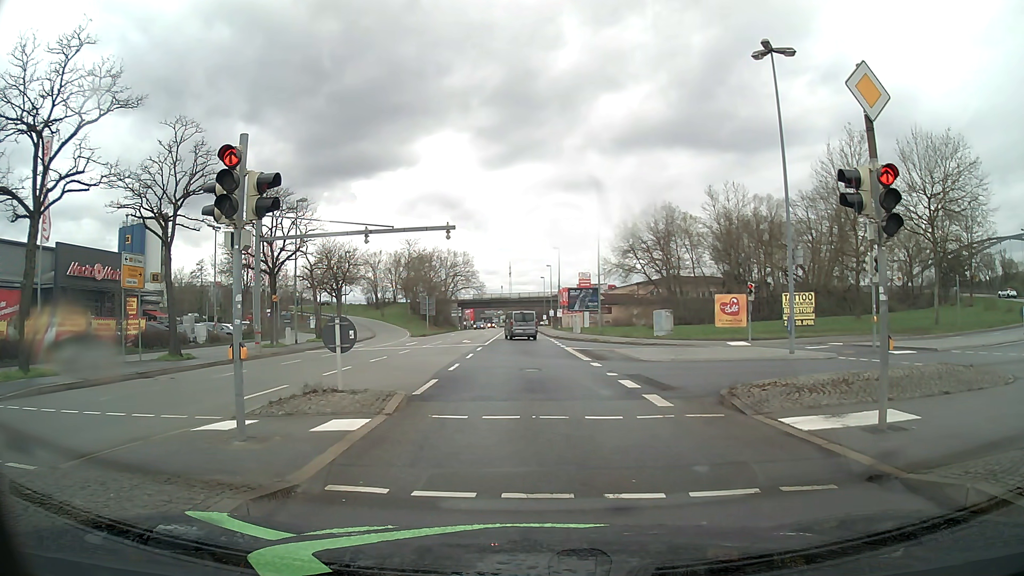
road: primary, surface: asphalt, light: Day
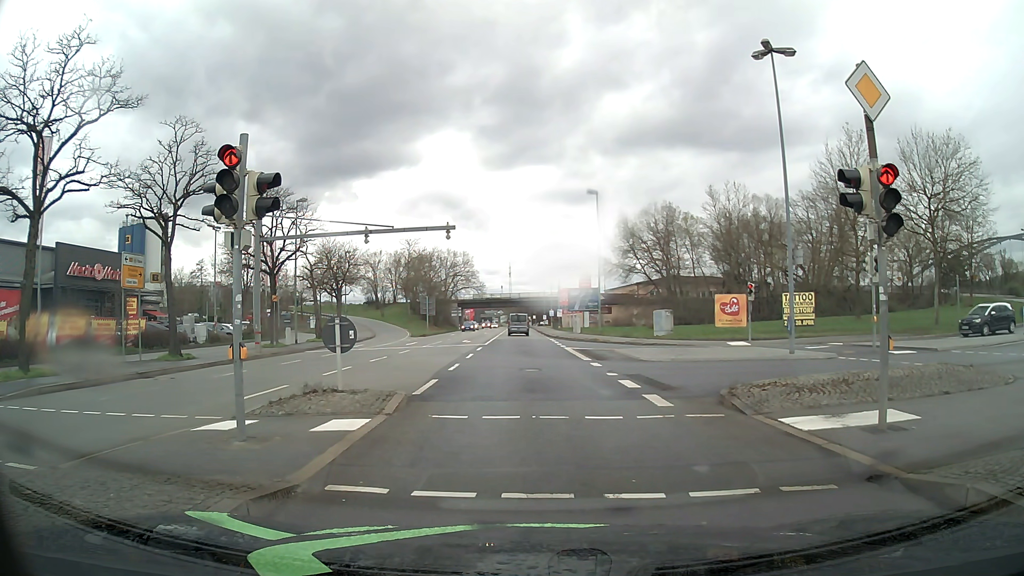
(0.0, 0.0) m; 0°
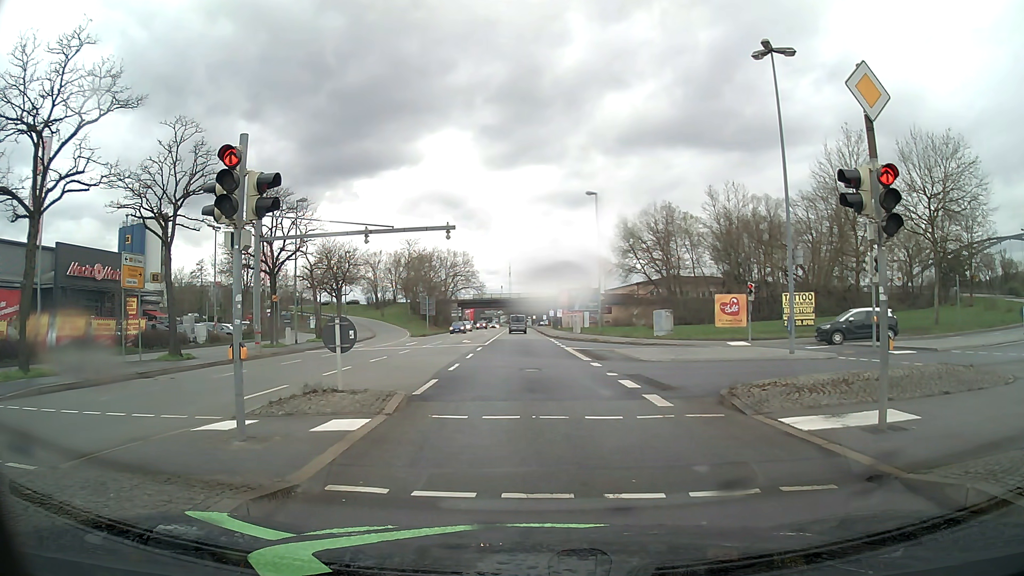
(0.0, 0.0) m; 0°
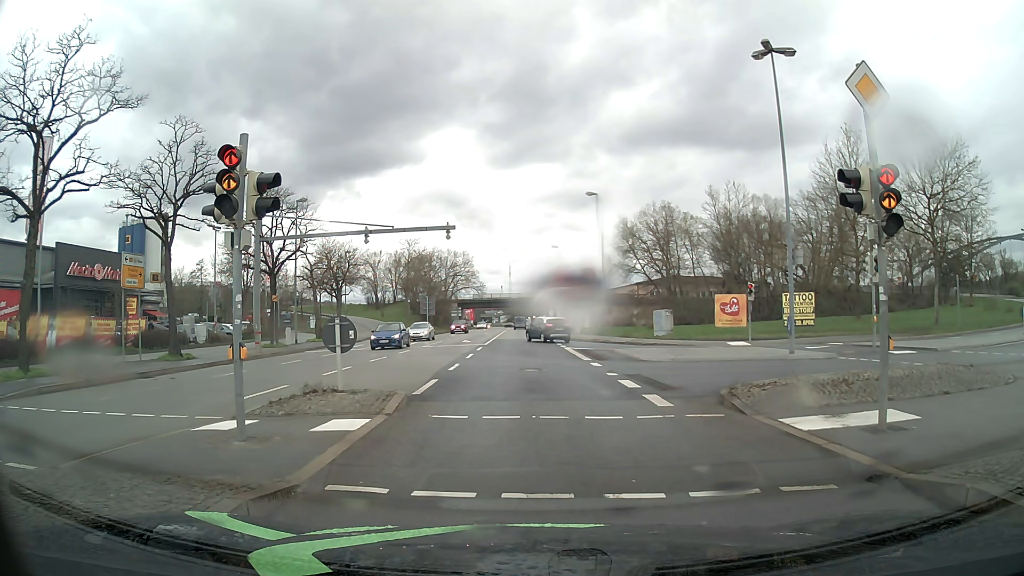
(0.0, 0.0) m; 0°
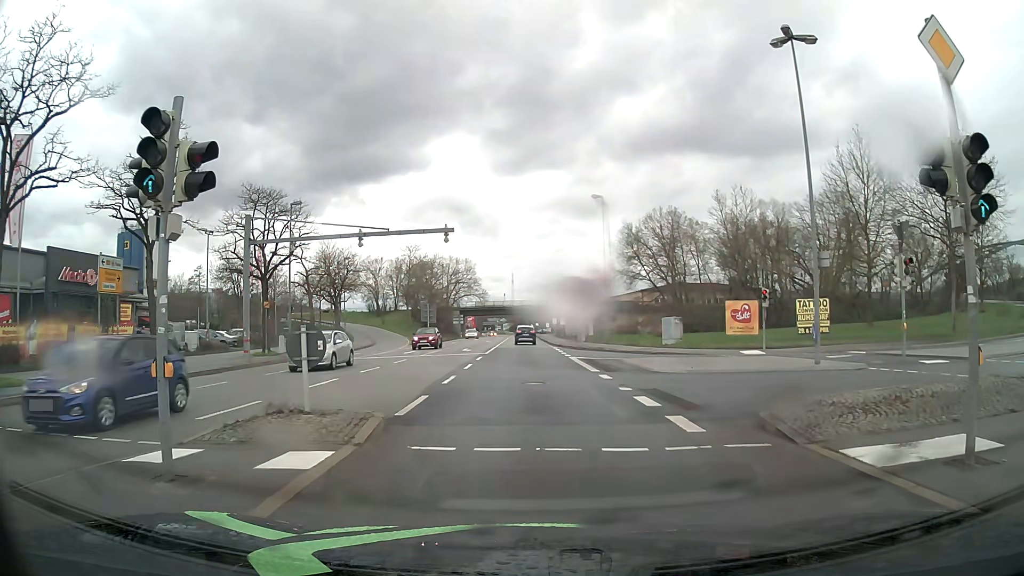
(0.0, +2.1) m; 0°
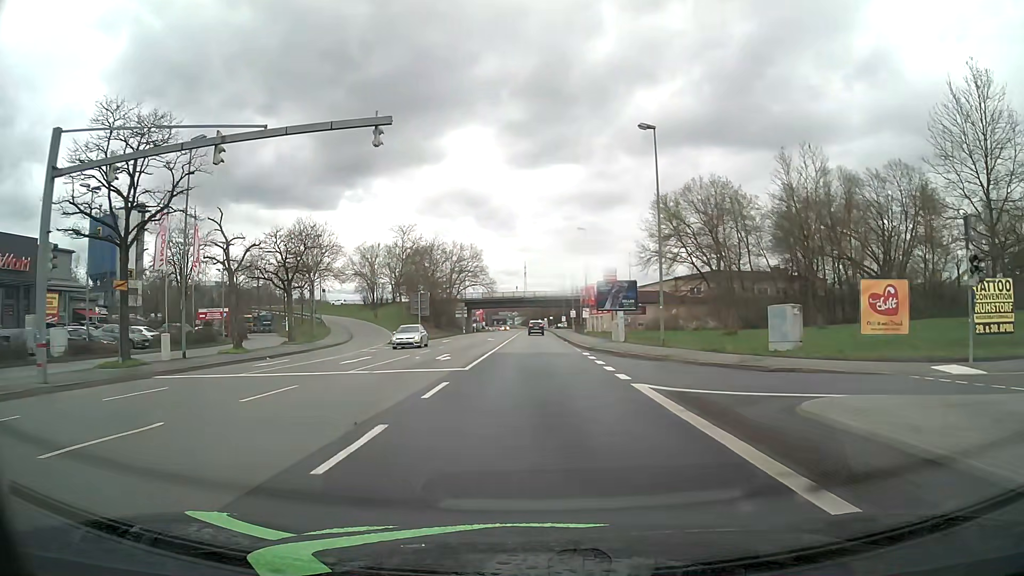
(-0.1, +17.2) m; -1°
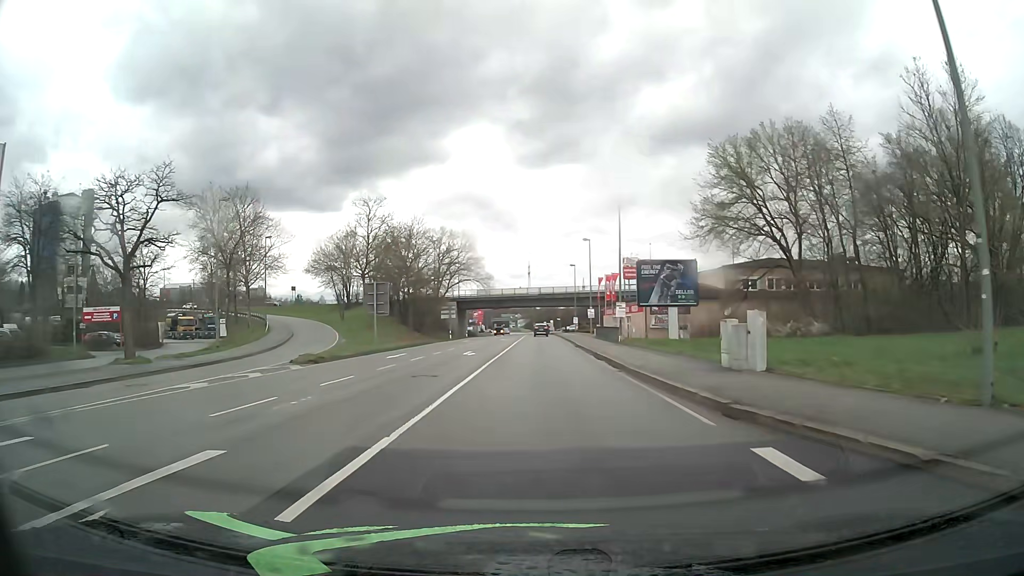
(+0.1, +22.9) m; 0°
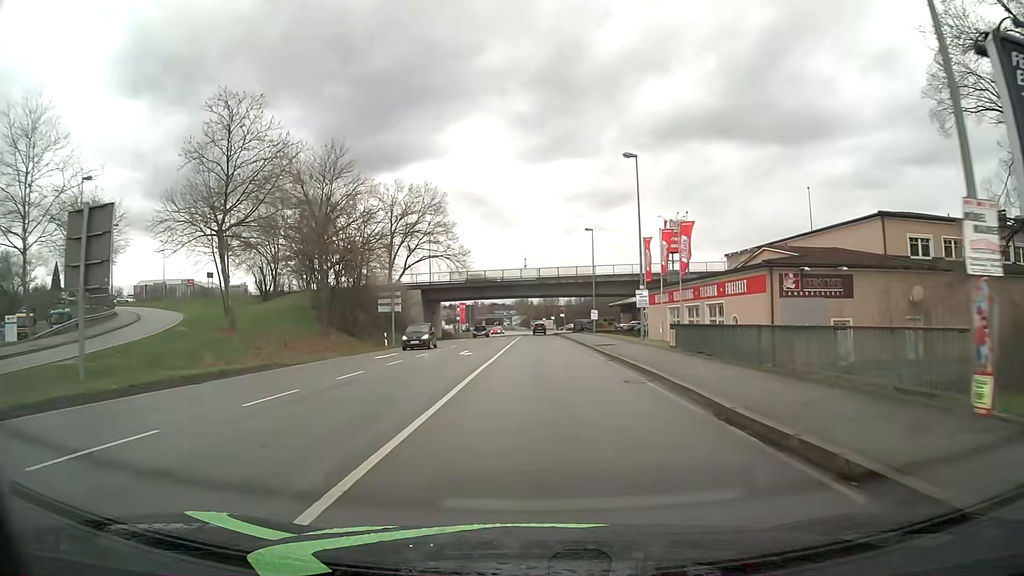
(0.0, +35.3) m; 0°
(0, +10) (0, +20) (0, +30) (0, +40) (+1, +50) (+1, +60) (+1, +70) (+1, +80) (+1, +90) (+1, +100) m
